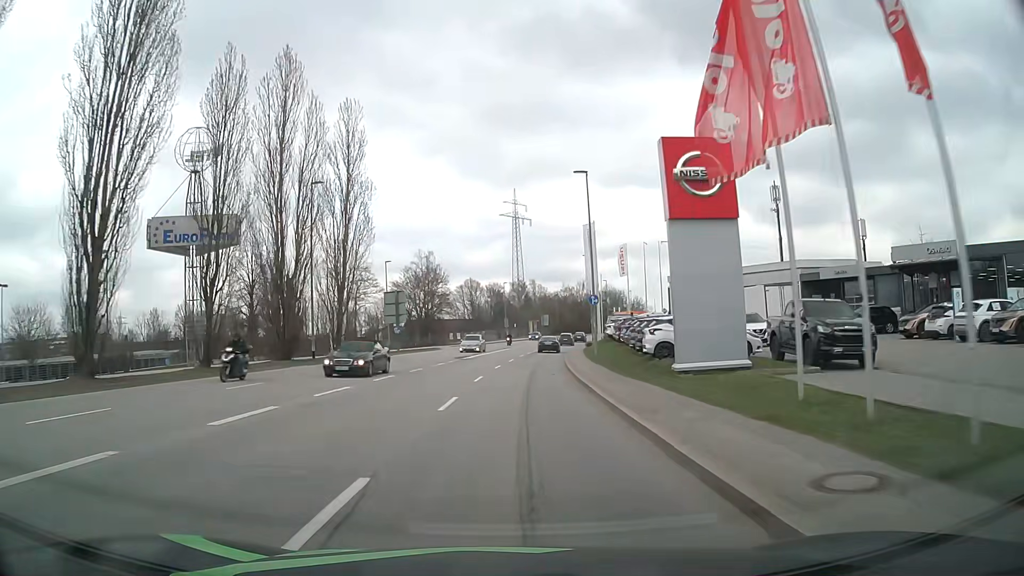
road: tertiary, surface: asphalt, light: Day
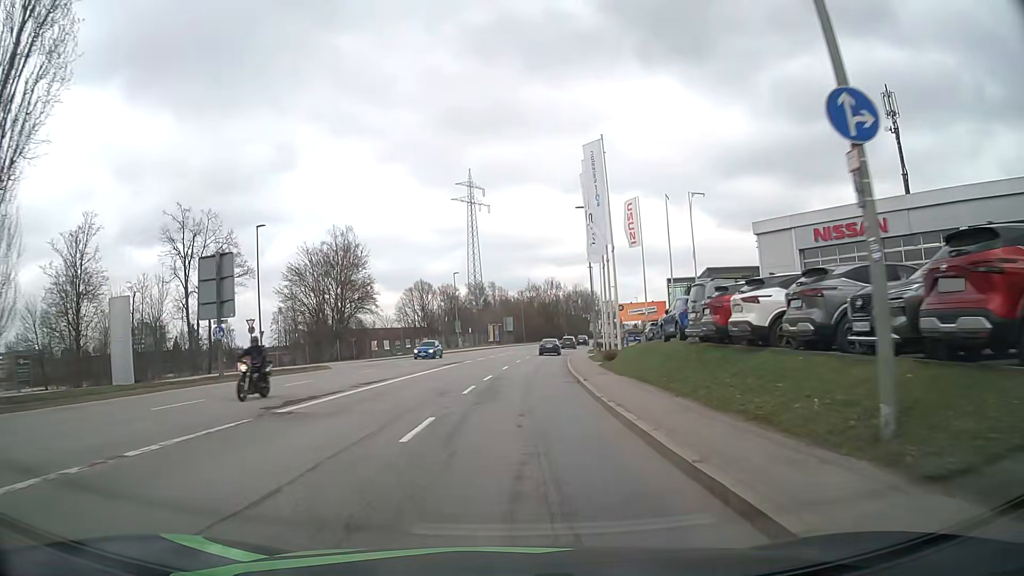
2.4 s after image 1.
(+1.0, +31.1) m; +3°
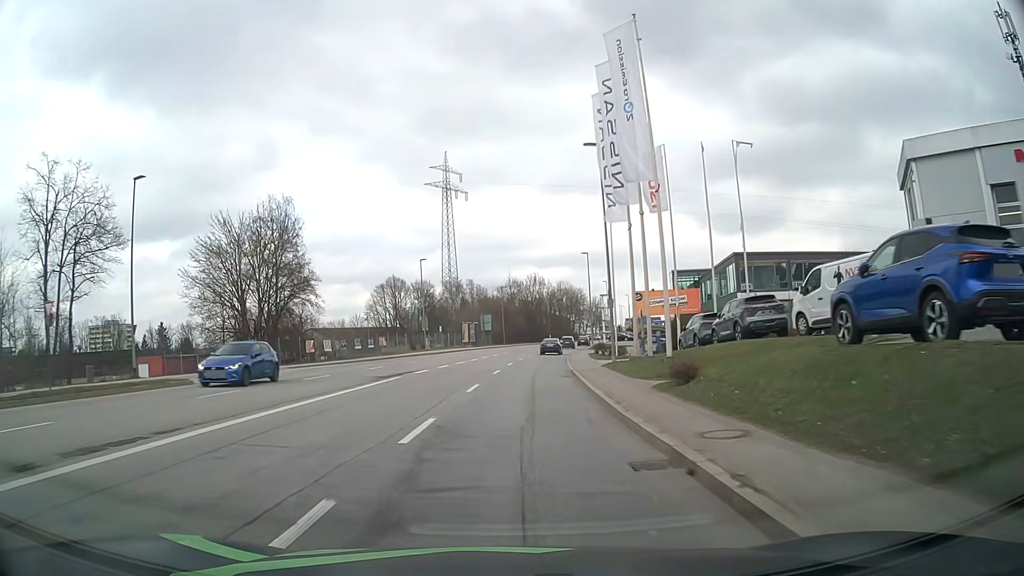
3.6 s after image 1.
(+0.3, +15.6) m; +2°
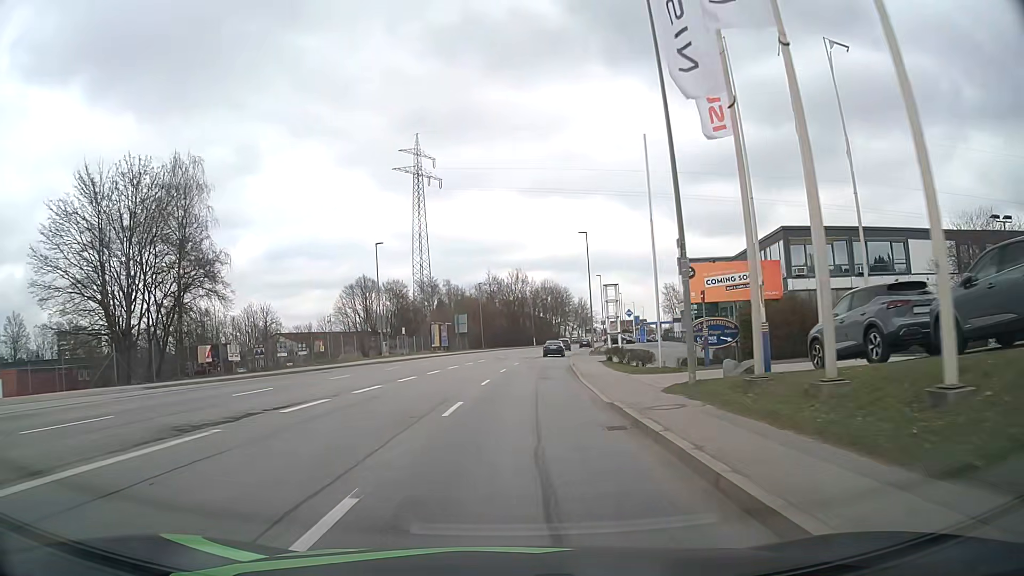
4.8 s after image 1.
(+0.3, +15.6) m; +2°
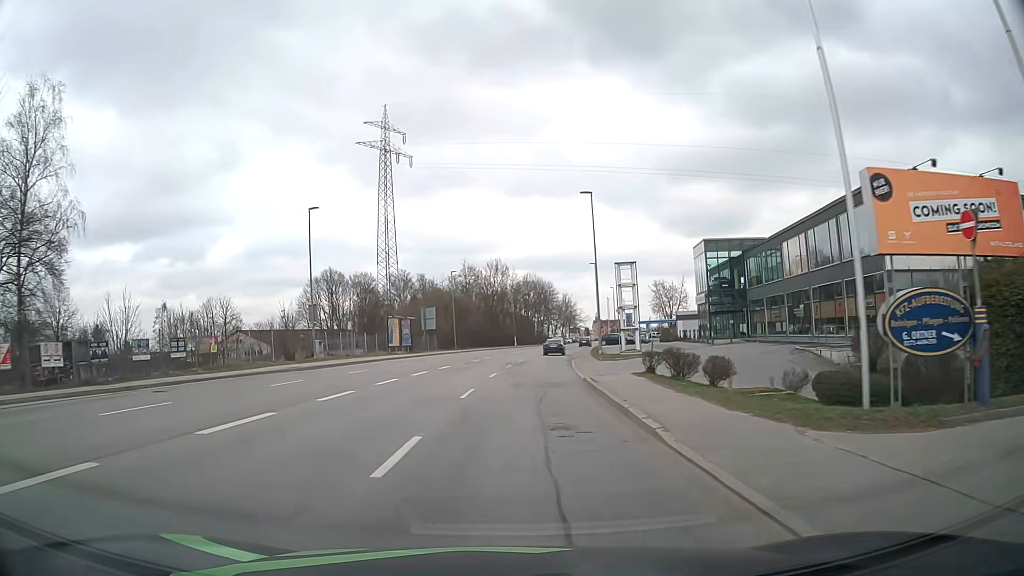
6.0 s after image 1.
(+0.2, +15.6) m; +1°
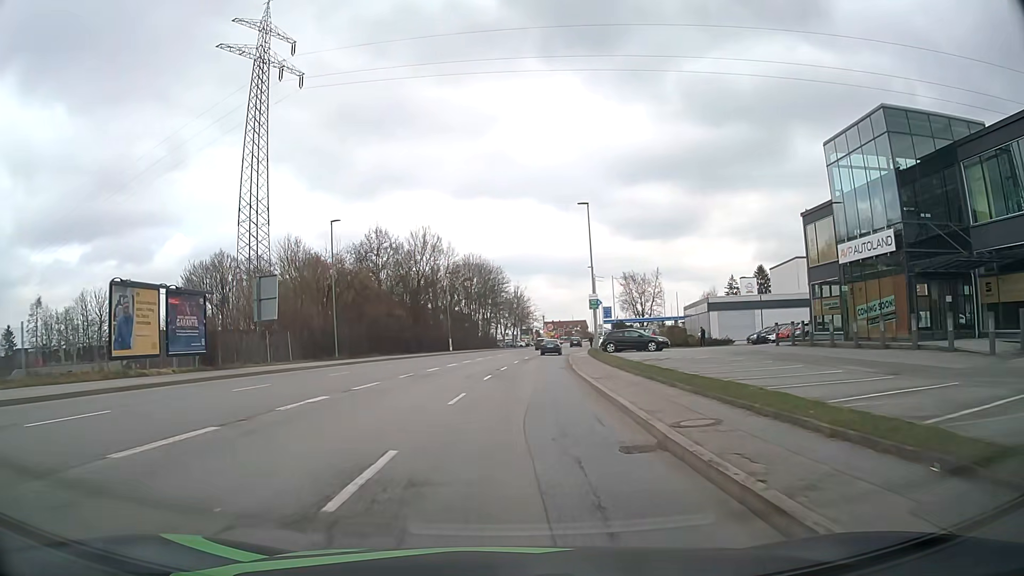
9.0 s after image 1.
(+1.9, +38.7) m; +5°
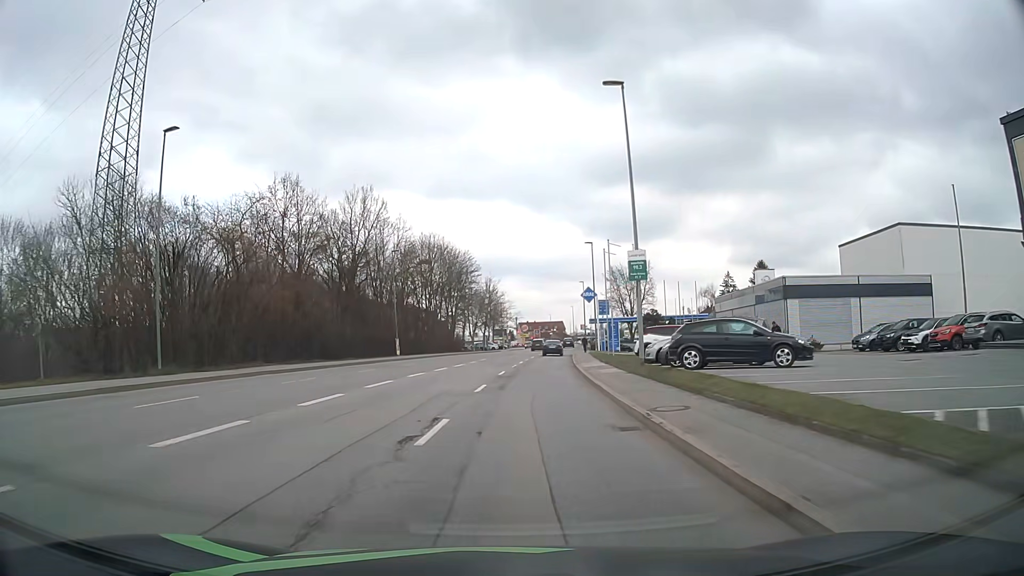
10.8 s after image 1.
(+0.5, +23.1) m; +3°
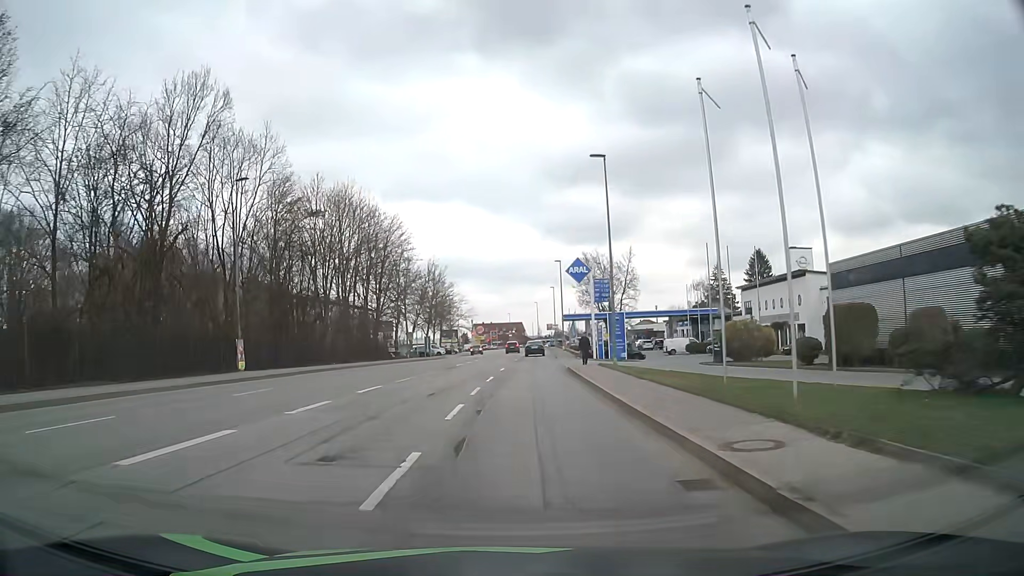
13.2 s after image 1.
(+0.9, +30.7) m; +4°
(0, +10) (0, +20) (0, +30) (+1, +40) (+1, +50) (+2, +60) (+2, +70) (+2, +80) (+3, +90) (+3, +100) m
